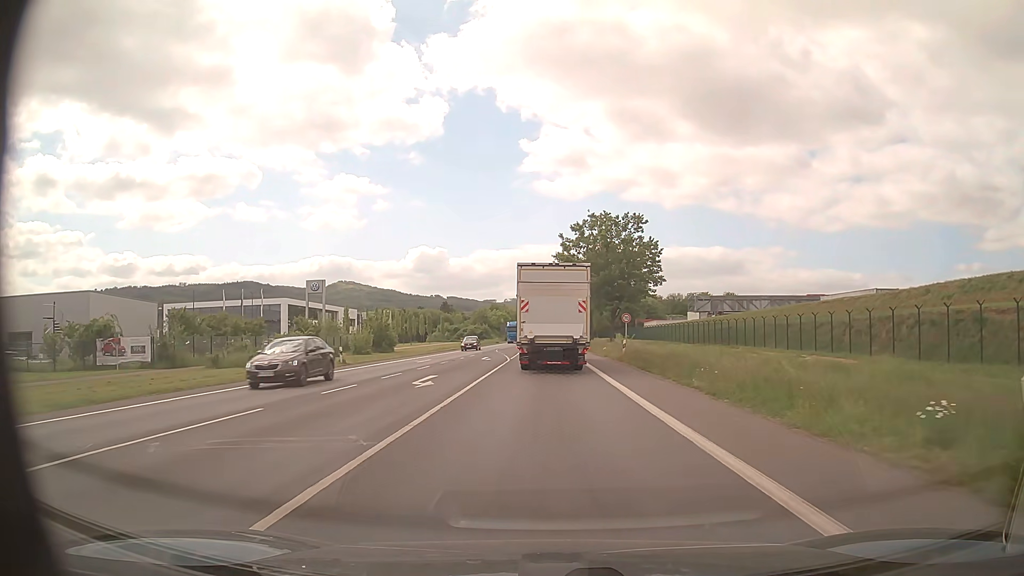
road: primary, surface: asphalt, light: Day
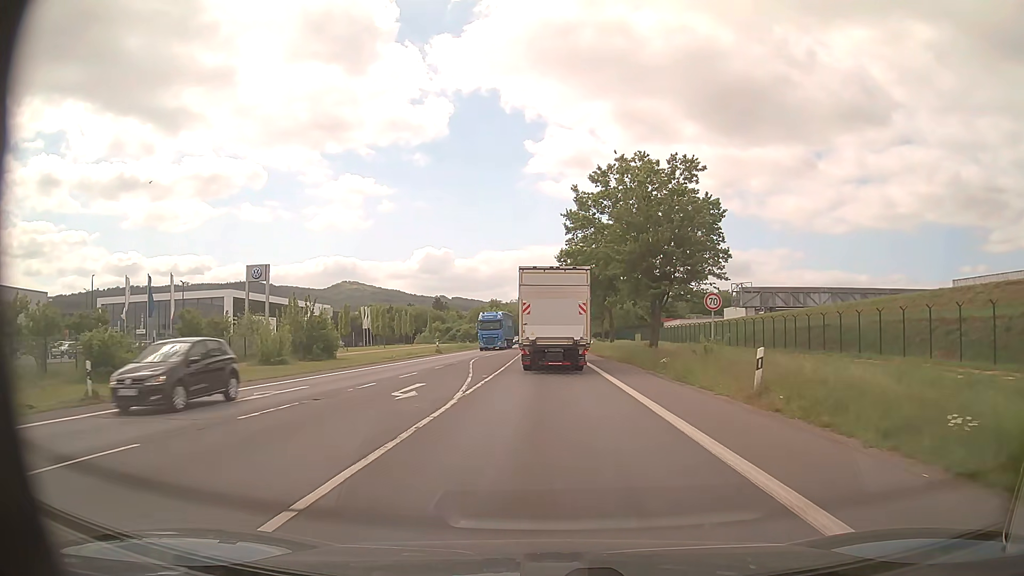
(-0.1, +23.6) m; -1°
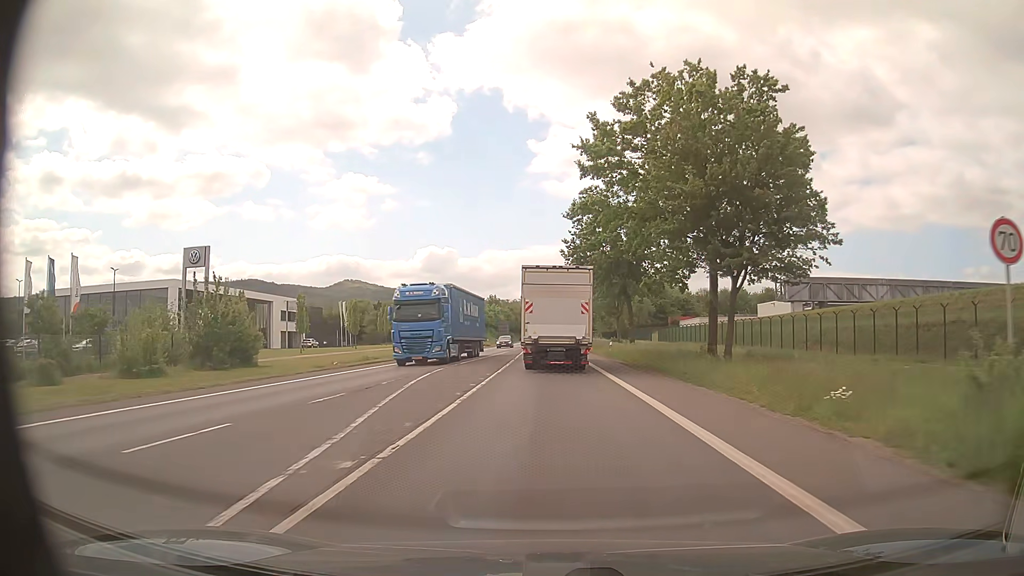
(0.0, +16.2) m; 0°
(0, +10) (0, +20) (0, +30) (0, +40) (0, +50) (0, +60) (0, +70) (0, +80) (0, +90) (0, +100) m
